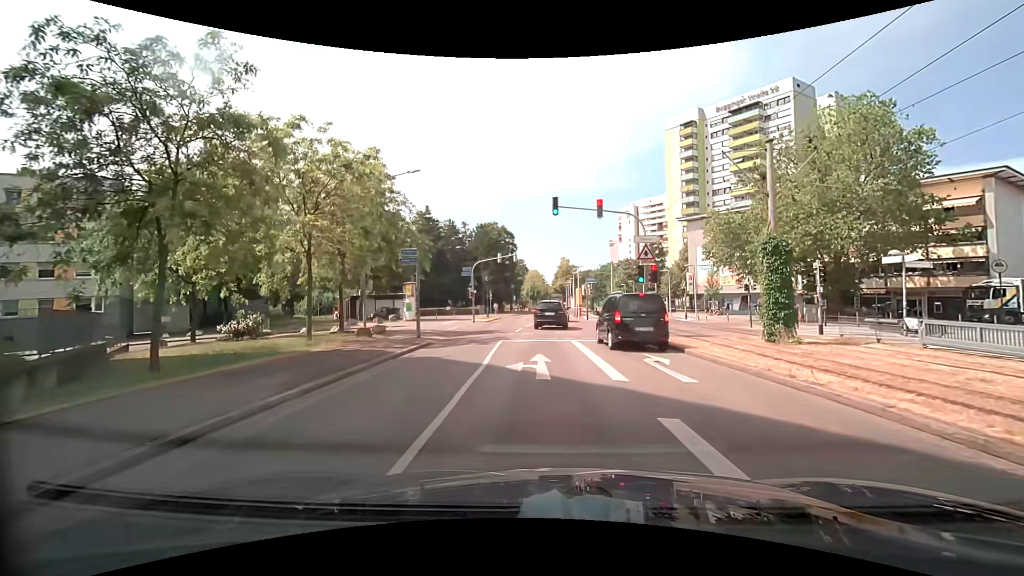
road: residential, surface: asphalt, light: Day
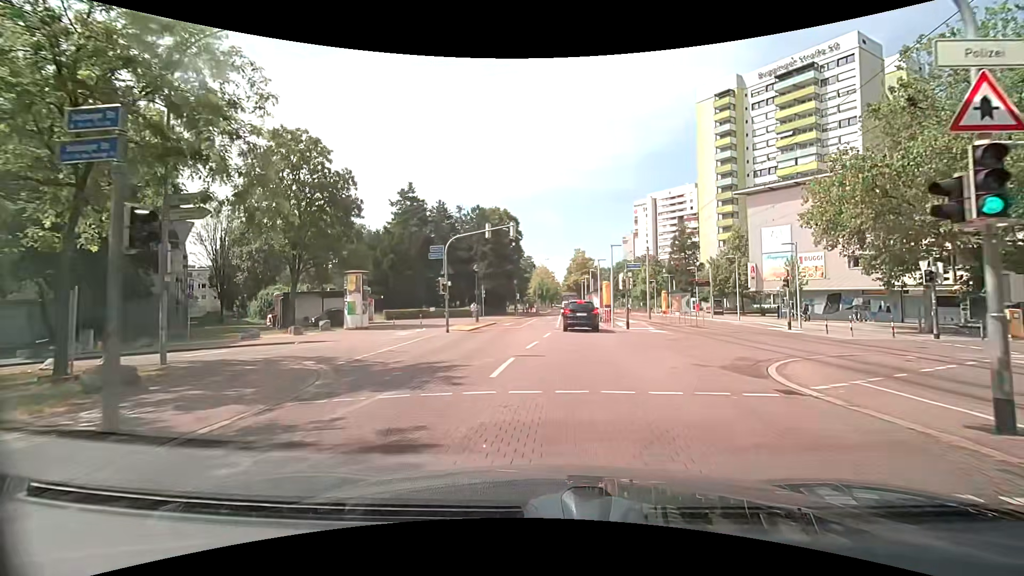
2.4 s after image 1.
(0.0, +16.7) m; -1°
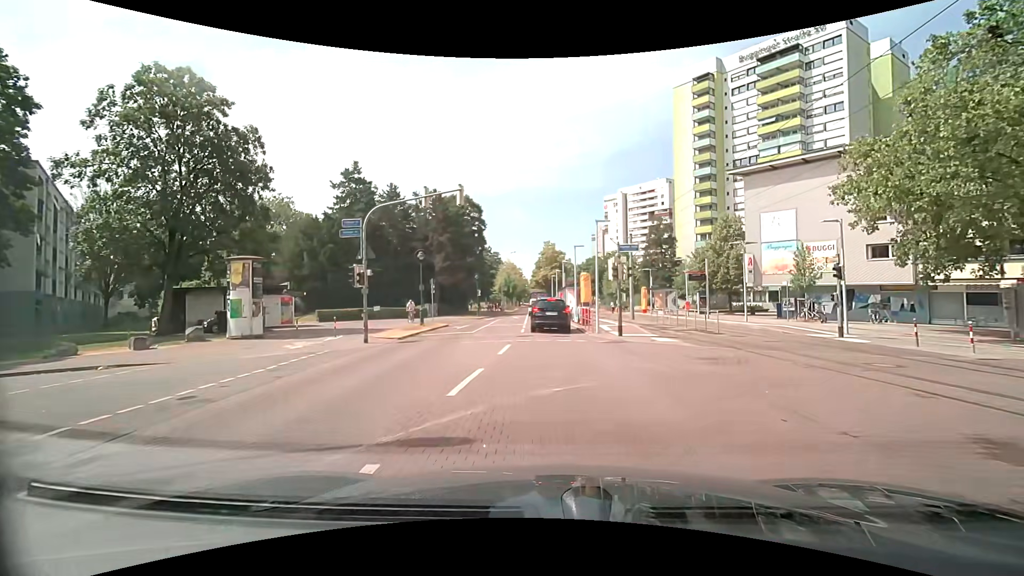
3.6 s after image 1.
(+0.2, +8.3) m; +4°
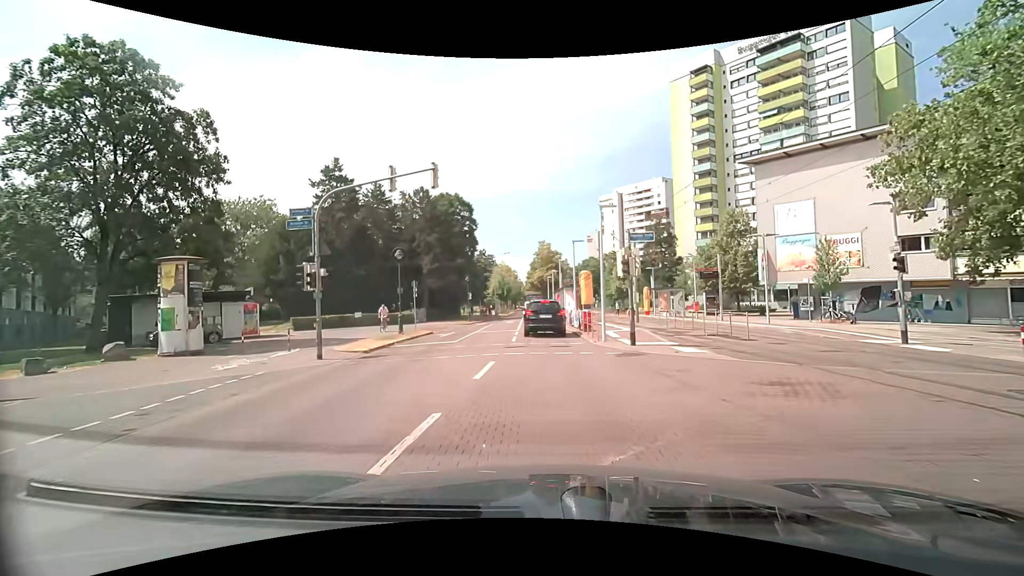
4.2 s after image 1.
(+0.1, +3.7) m; +2°
